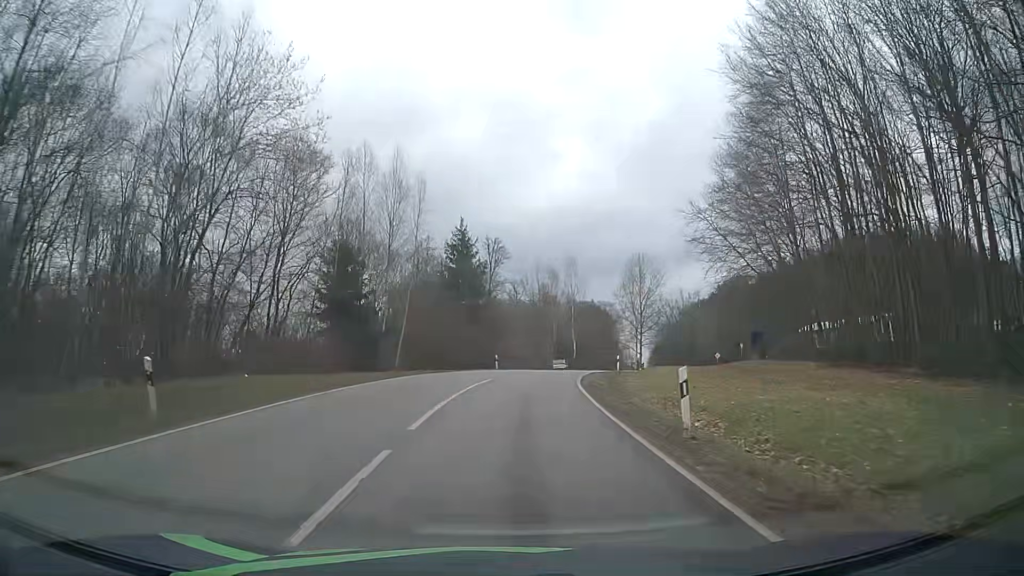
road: tertiary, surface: asphalt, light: Day
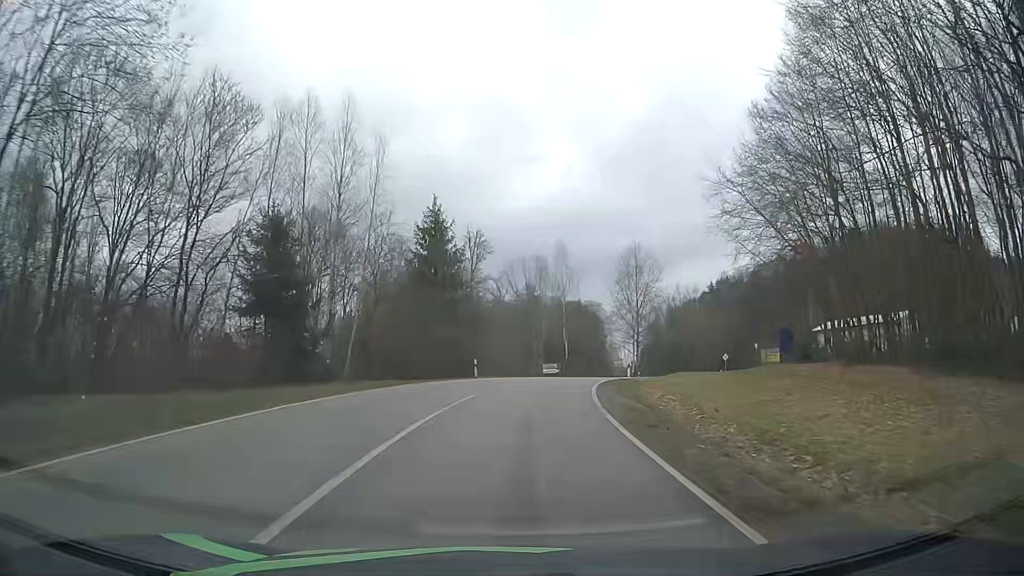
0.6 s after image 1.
(0.0, +9.4) m; +1°
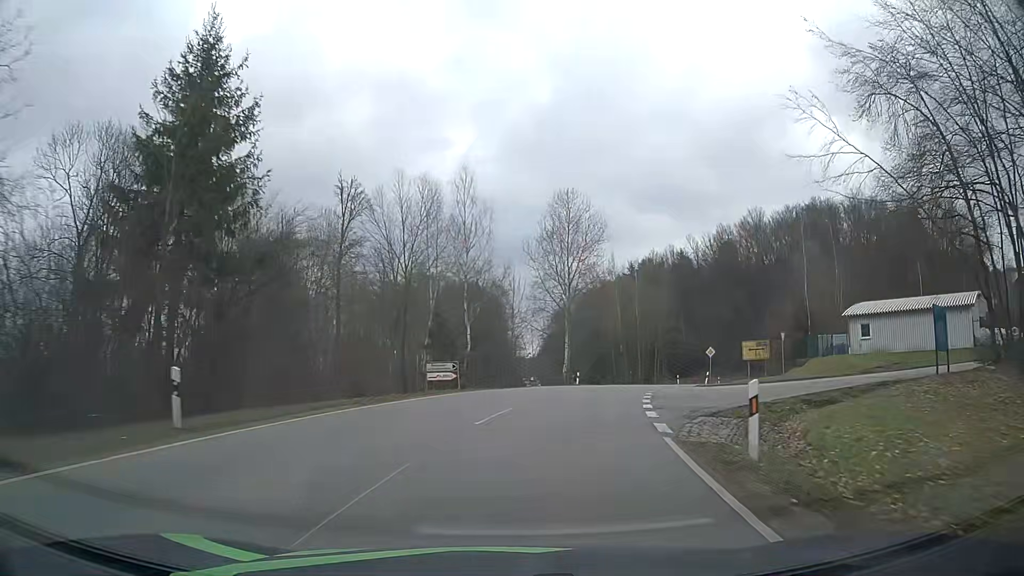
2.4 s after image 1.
(+1.9, +27.4) m; +9°
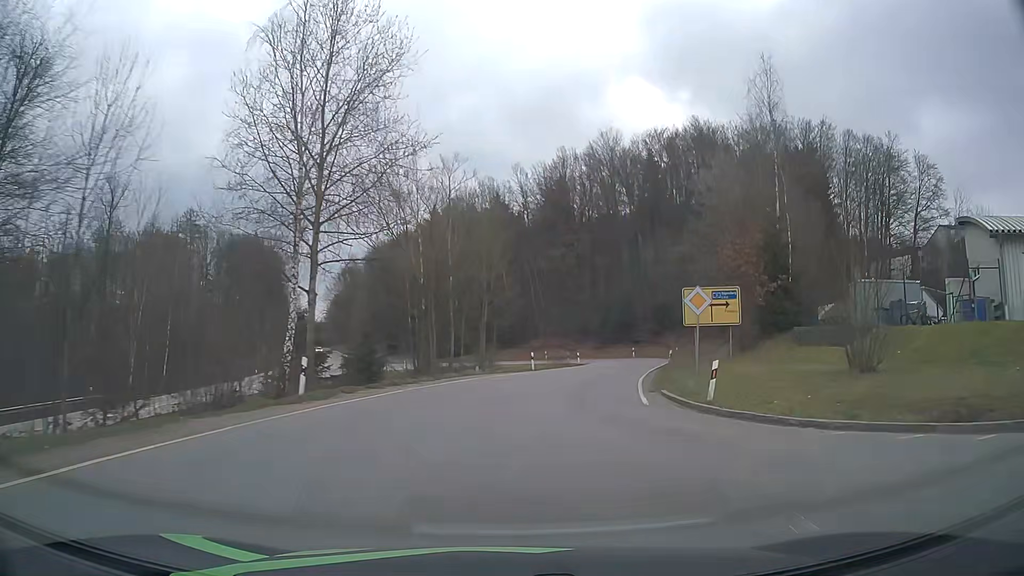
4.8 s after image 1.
(+5.3, +34.3) m; +18°
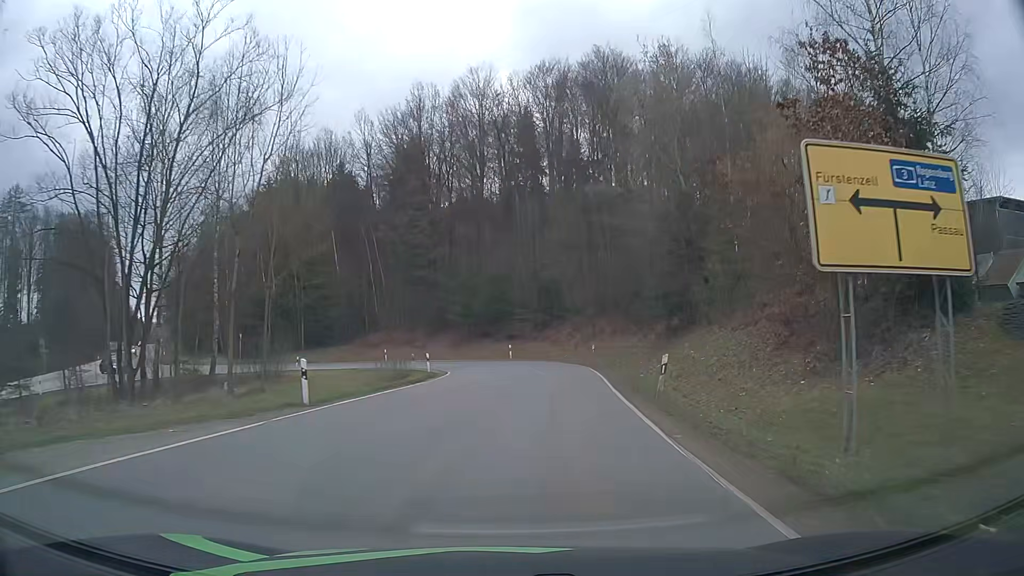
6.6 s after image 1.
(+2.5, +24.1) m; +12°
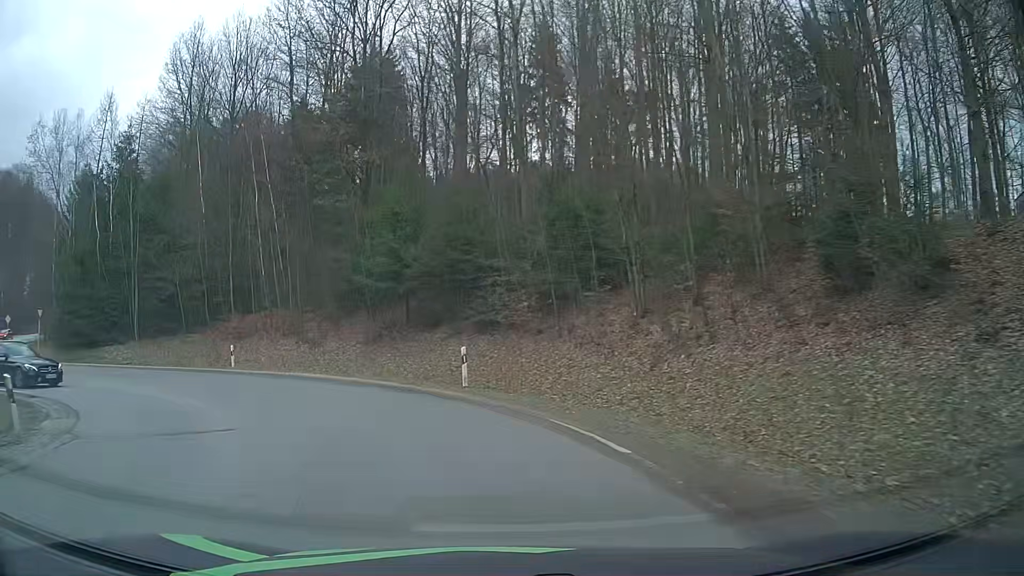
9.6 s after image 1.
(+2.2, +34.1) m; -1°
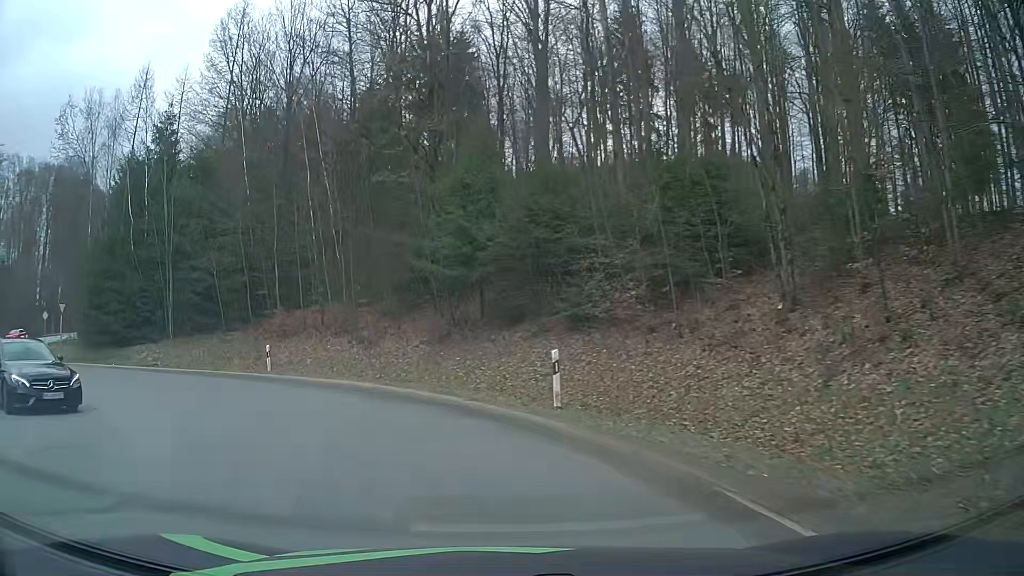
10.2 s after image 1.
(-0.3, +5.5) m; -7°
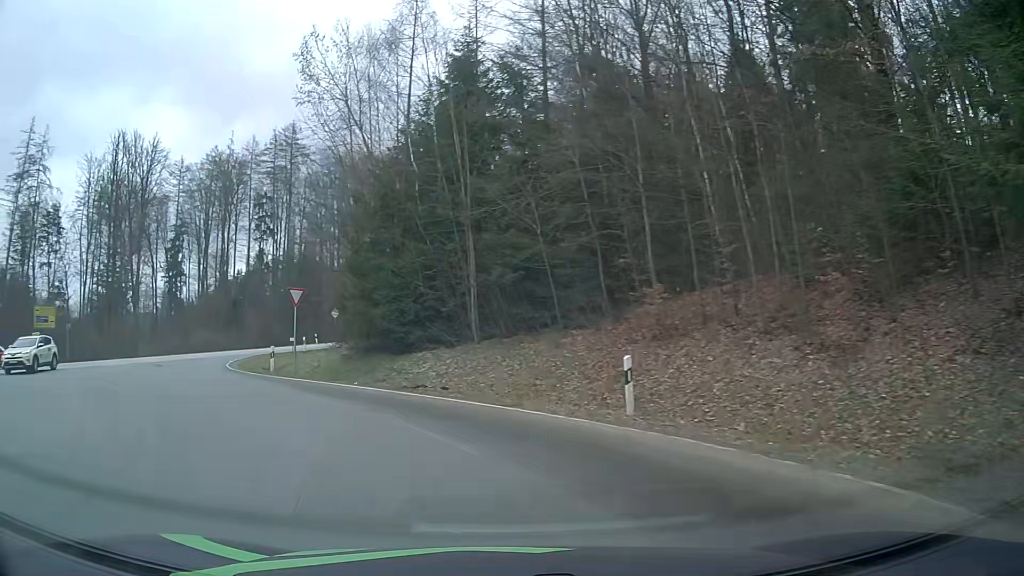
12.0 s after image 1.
(-3.7, +14.2) m; -33°
(-2, +10) (-7, +18) (-12, +27) (-16, +36) (-16, +46) (-14, +56) (-12, +65) (-9, +75) (-7, +85) (-4, +95) m
